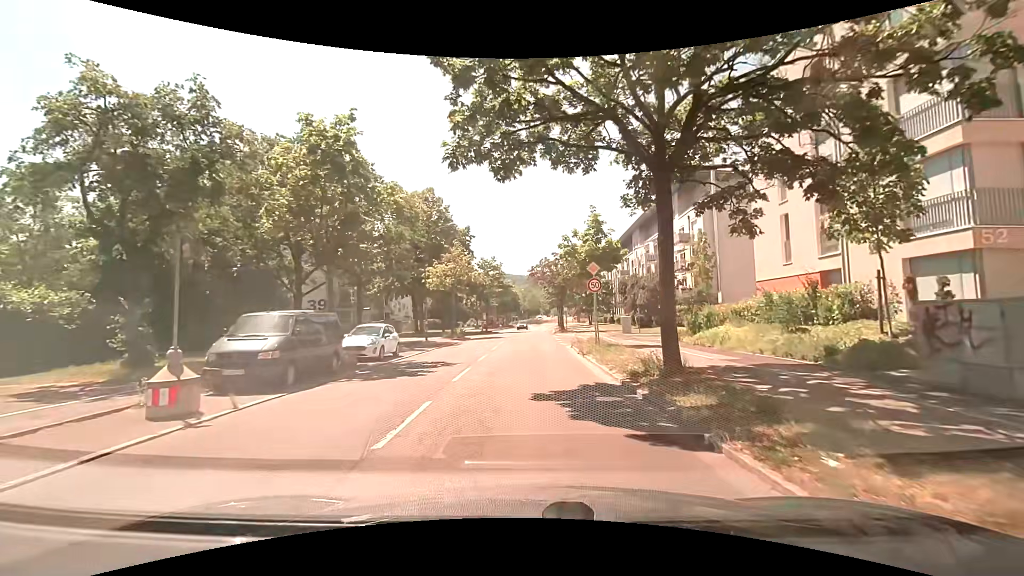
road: tertiary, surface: asphalt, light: Day
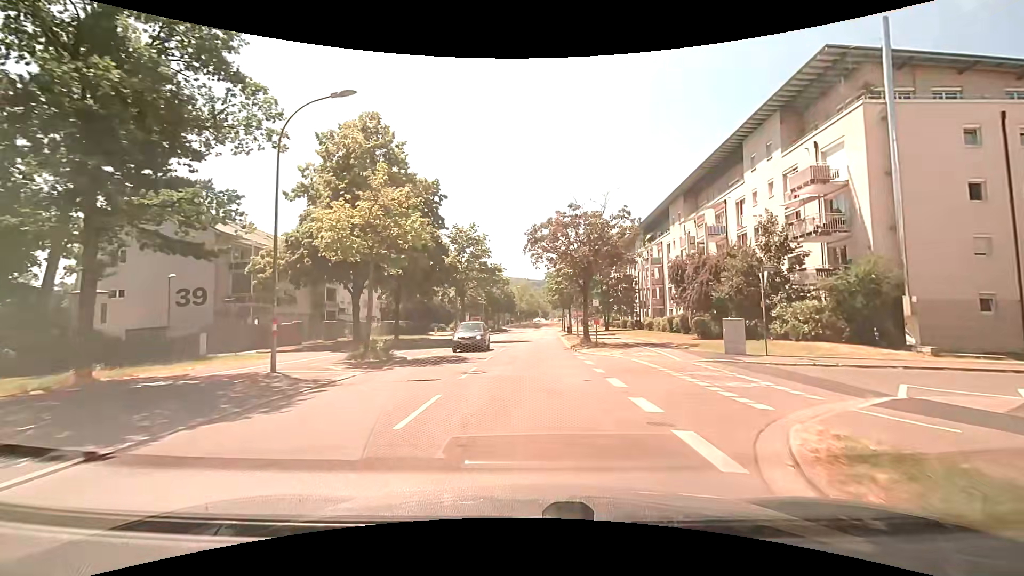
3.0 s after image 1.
(-0.4, +23.1) m; -1°
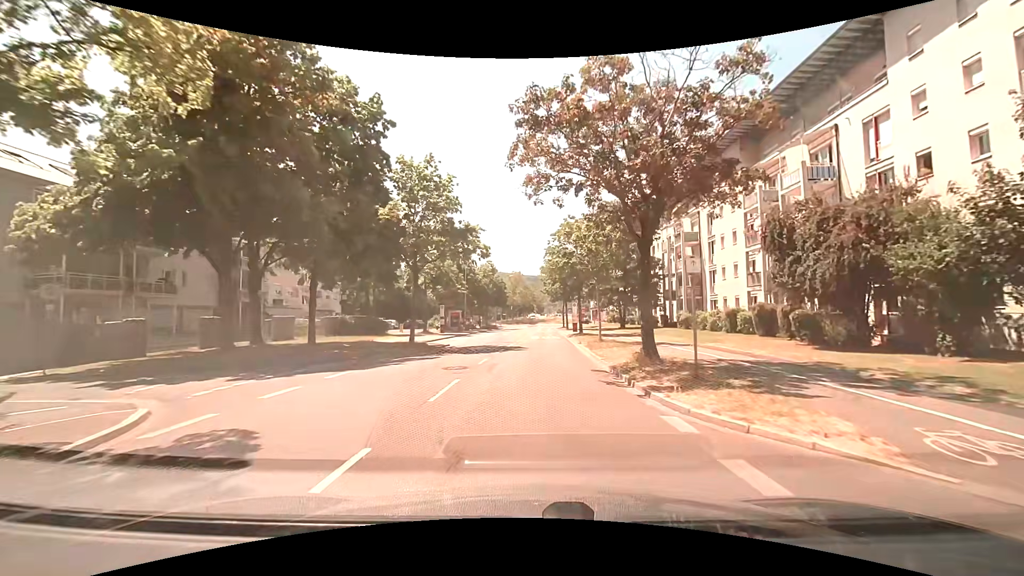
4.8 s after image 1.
(+0.3, +16.3) m; +2°
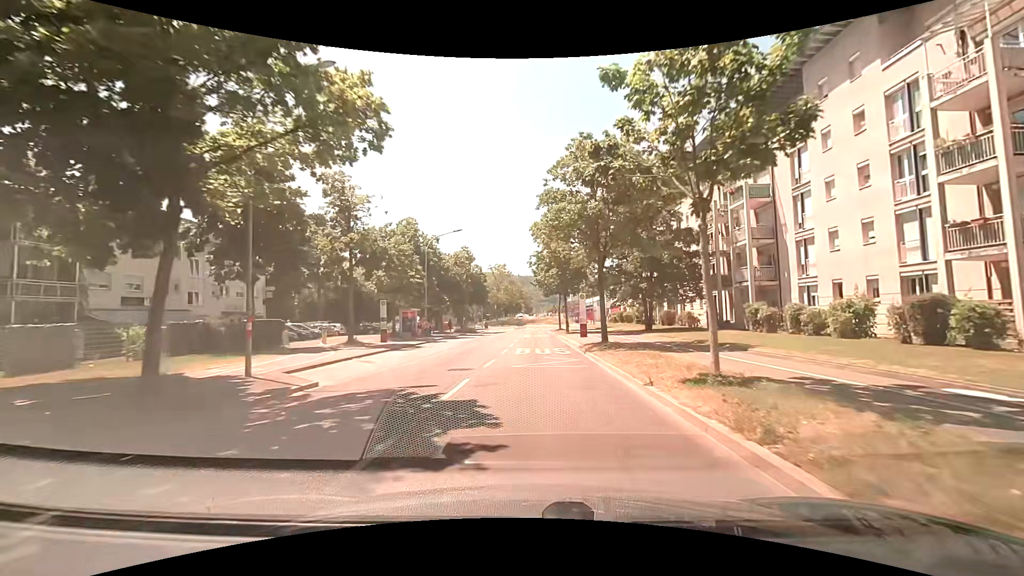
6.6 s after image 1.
(+0.1, +17.6) m; +1°
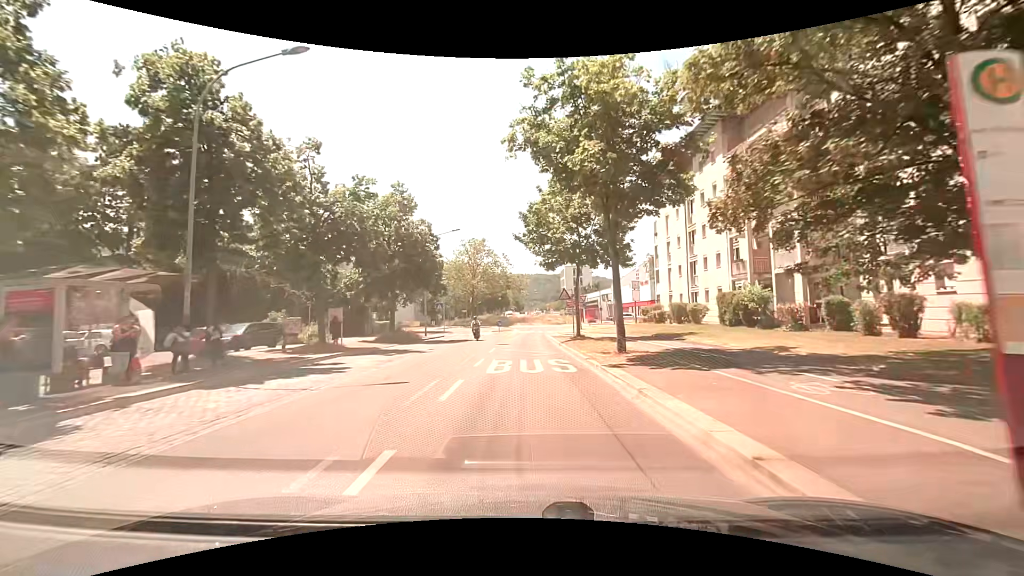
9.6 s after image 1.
(+0.3, +30.7) m; +1°
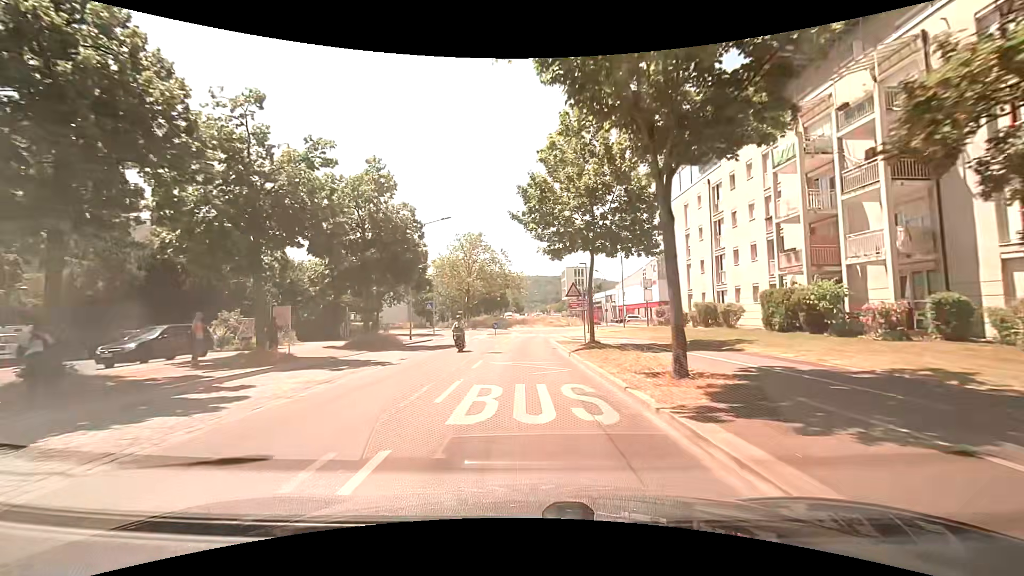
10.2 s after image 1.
(-0.1, +5.9) m; 0°
